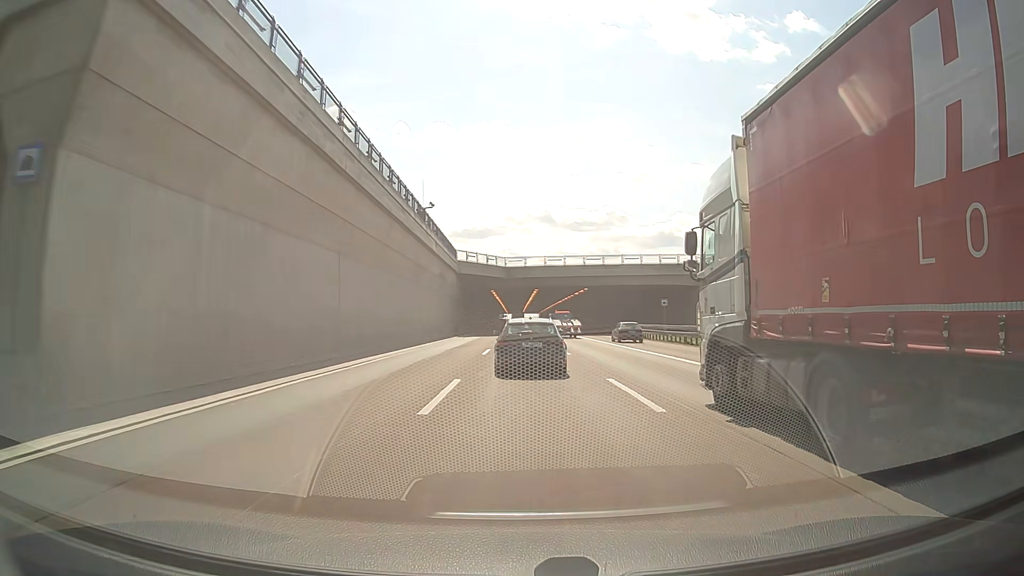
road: motorway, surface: asphalt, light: Day
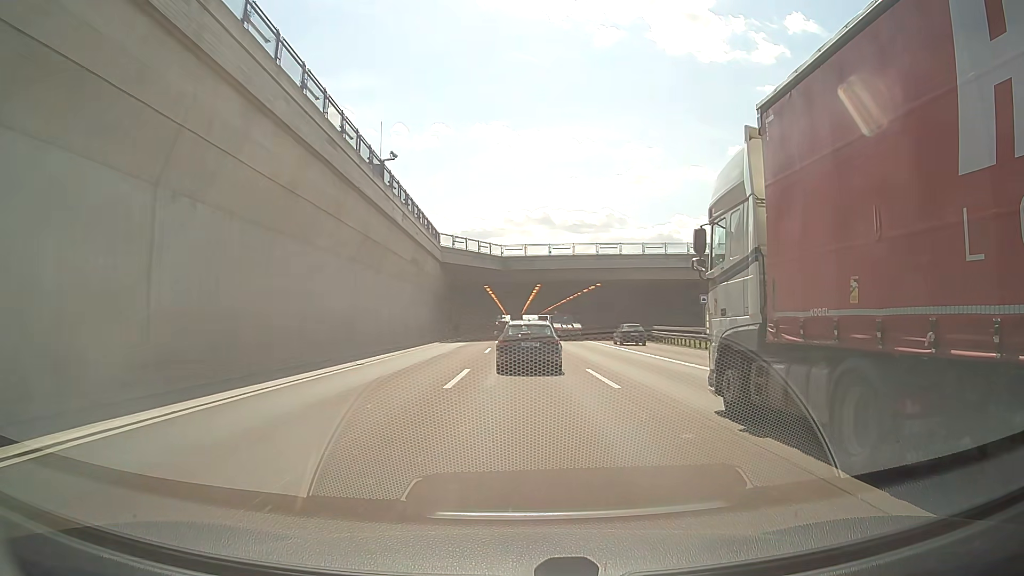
(0.0, +13.8) m; 0°
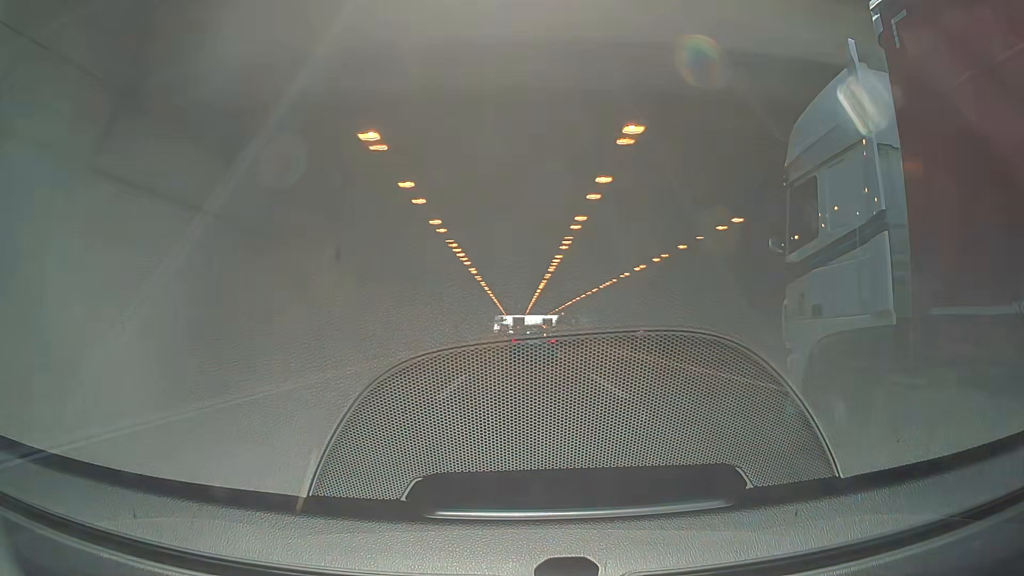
(+0.1, +55.2) m; 0°
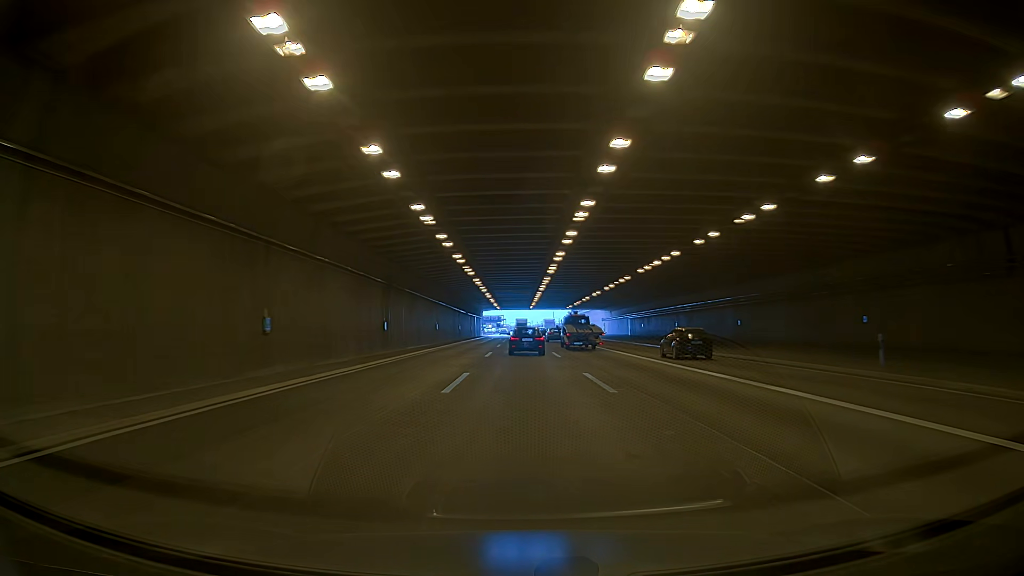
(-0.6, +70.7) m; -2°
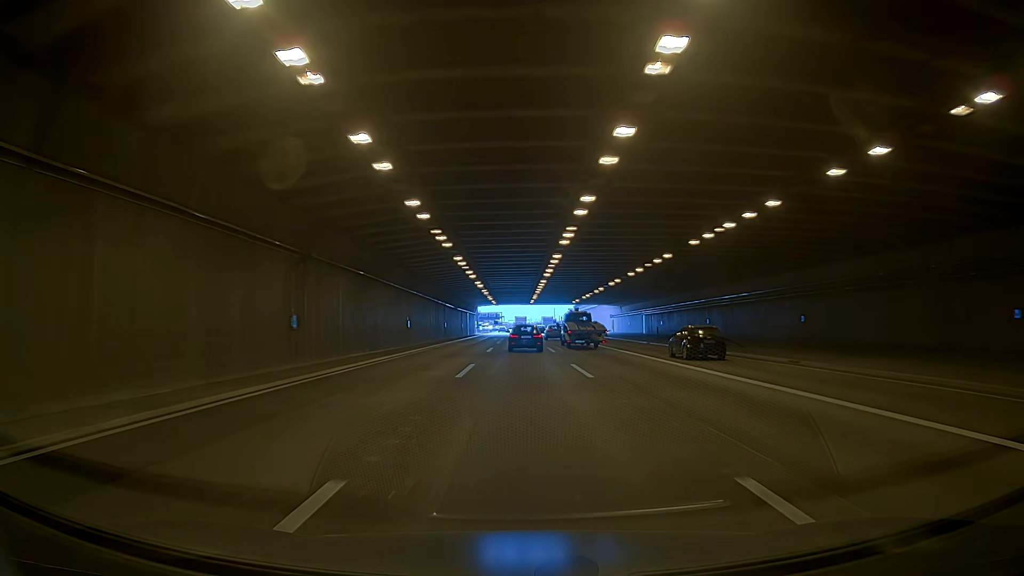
(+0.1, +14.4) m; +1°
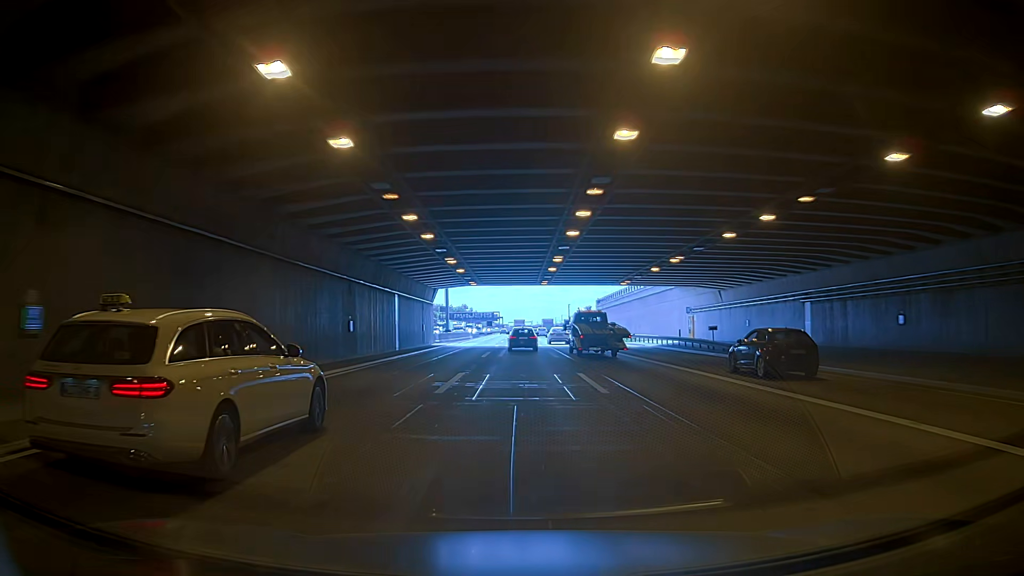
(+0.7, +57.6) m; +3°
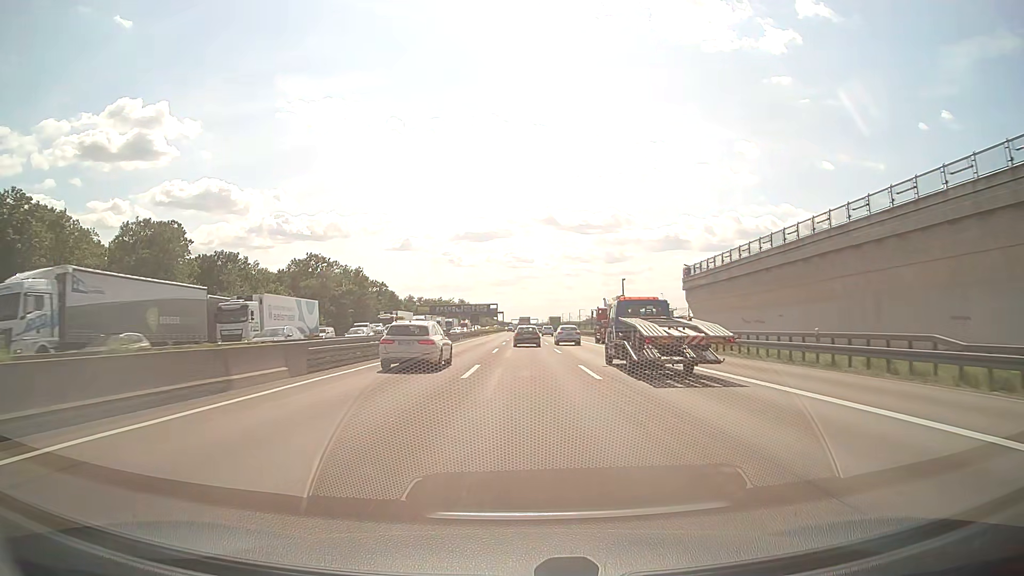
(-0.4, +74.8) m; -2°
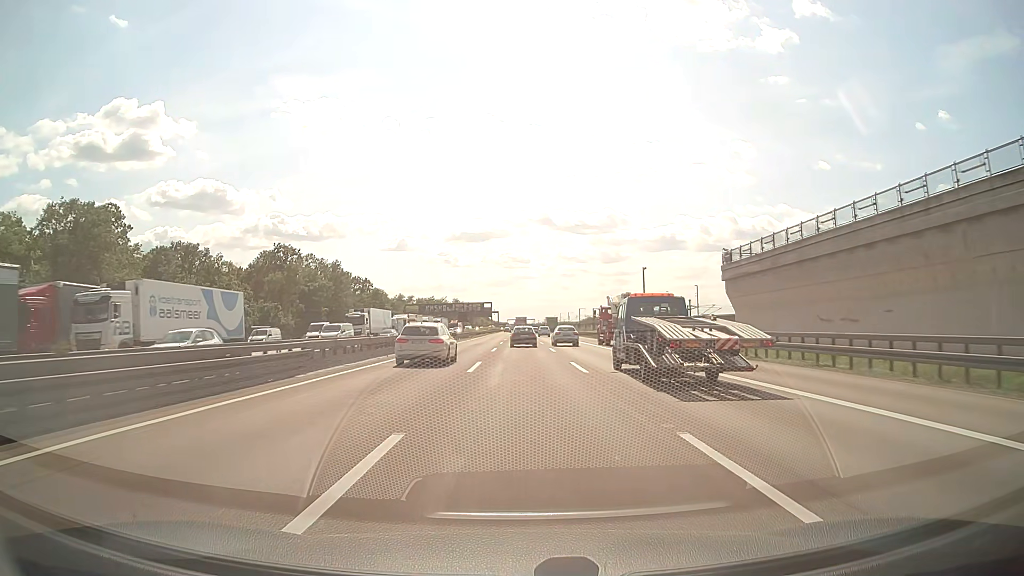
(0.0, +15.3) m; 0°
(0, +10) (0, +20) (0, +30) (0, +40) (0, +50) (0, +60) (0, +70) (0, +80) (0, +90) (0, +100) m
